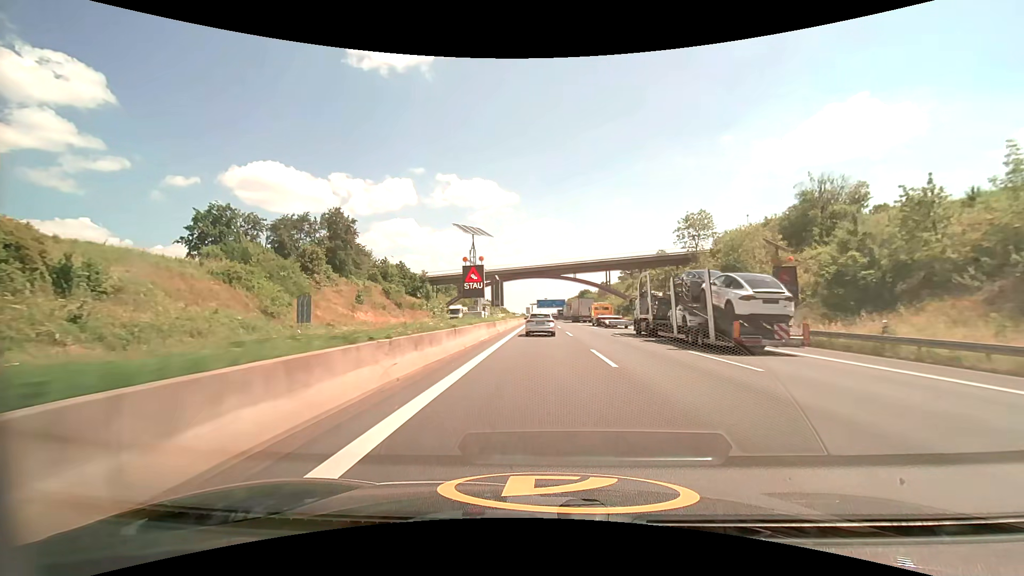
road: motorway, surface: asphalt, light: Day
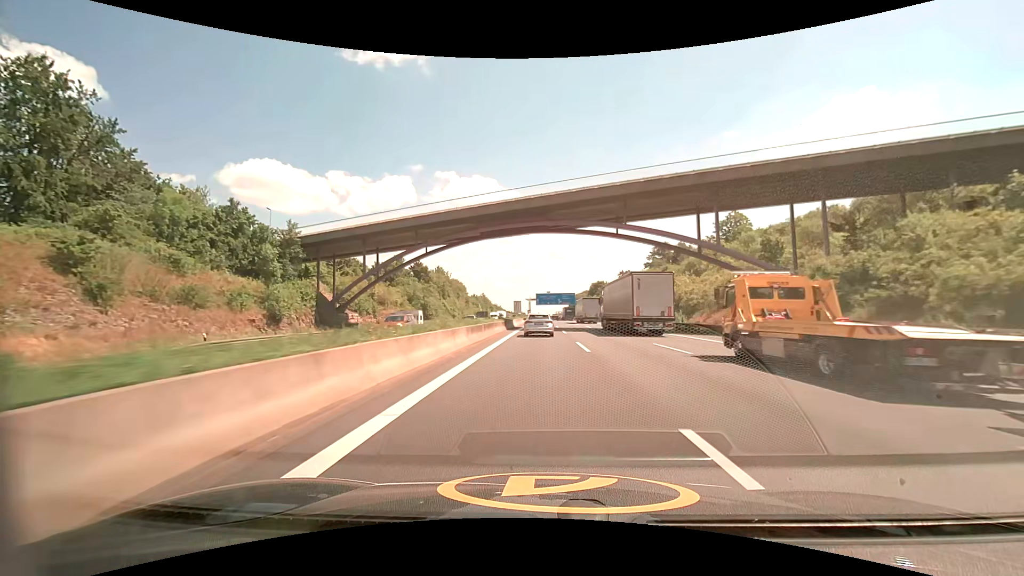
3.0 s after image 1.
(+0.2, +66.8) m; 0°
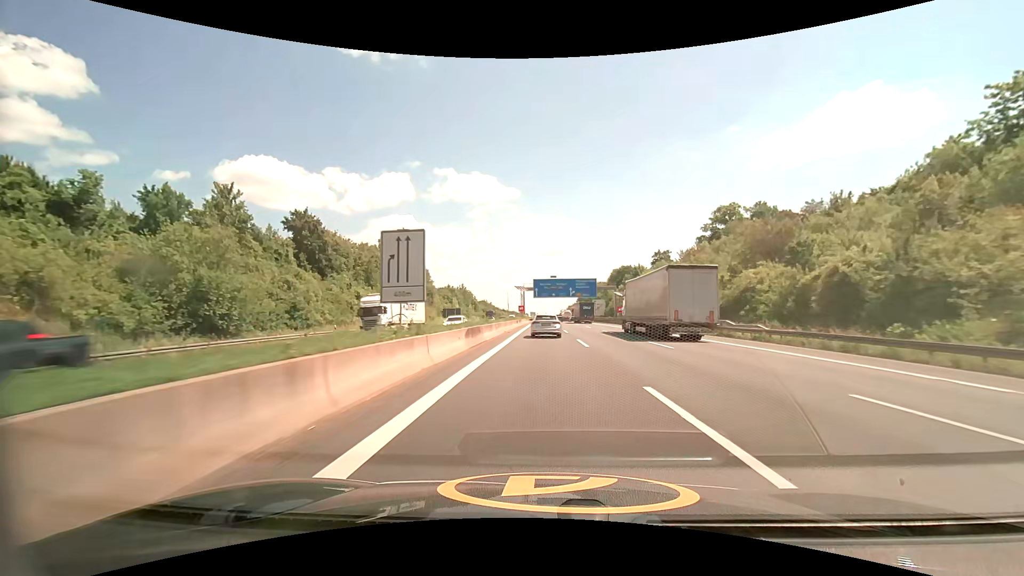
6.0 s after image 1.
(-0.2, +68.2) m; 0°
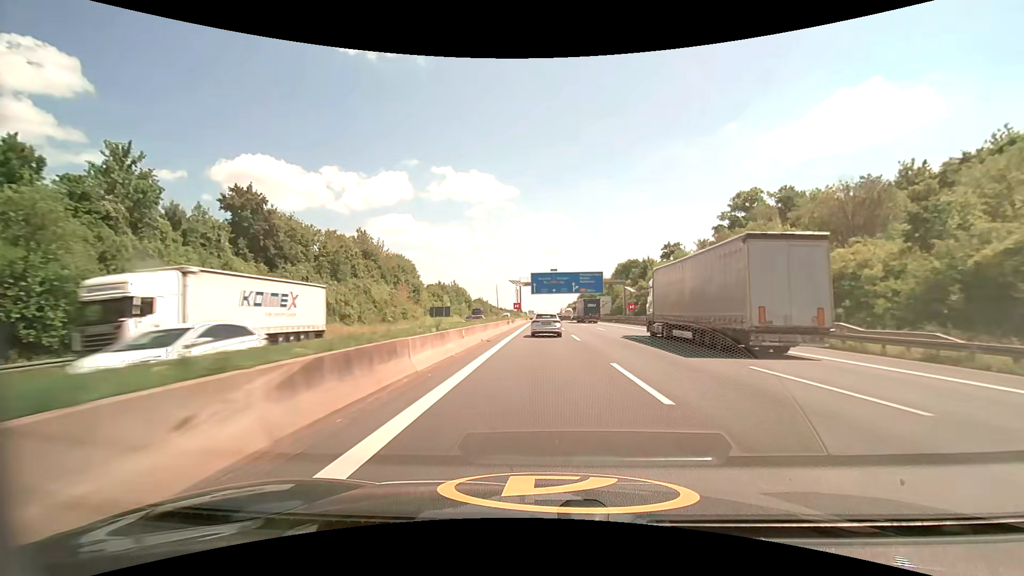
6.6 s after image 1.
(0.0, +13.6) m; 0°
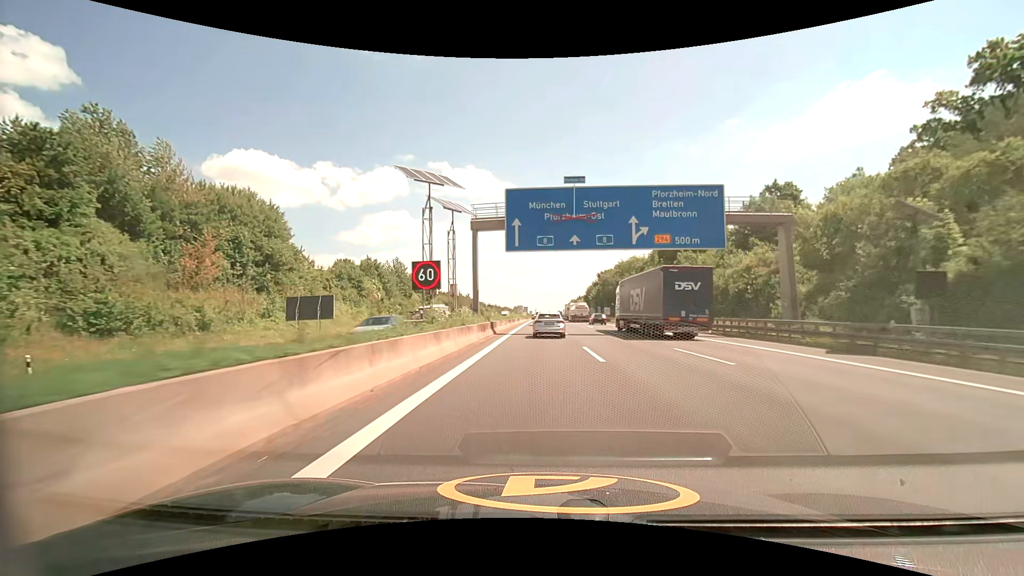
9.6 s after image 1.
(+0.3, +65.0) m; 0°
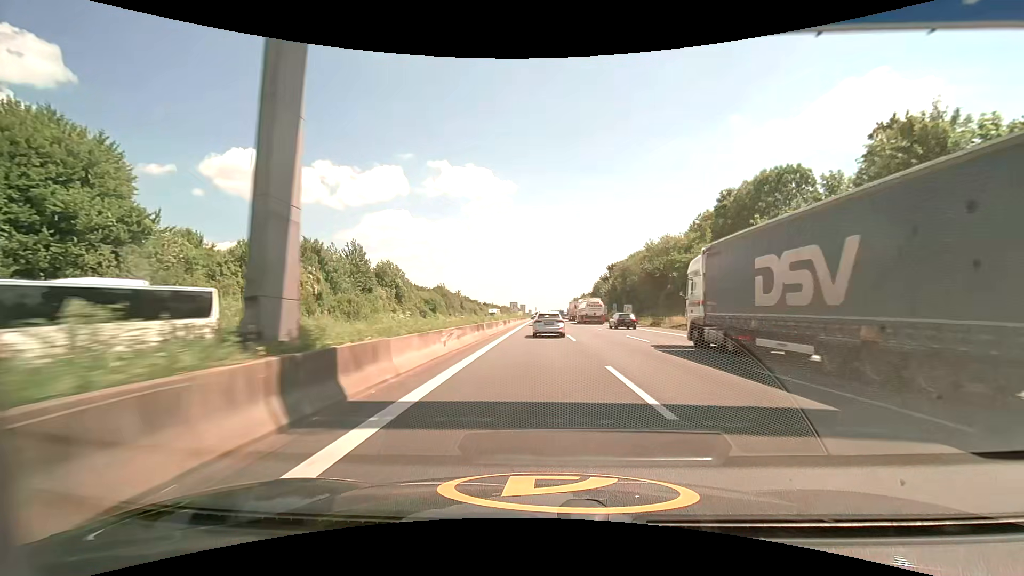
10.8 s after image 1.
(0.0, +25.4) m; 0°
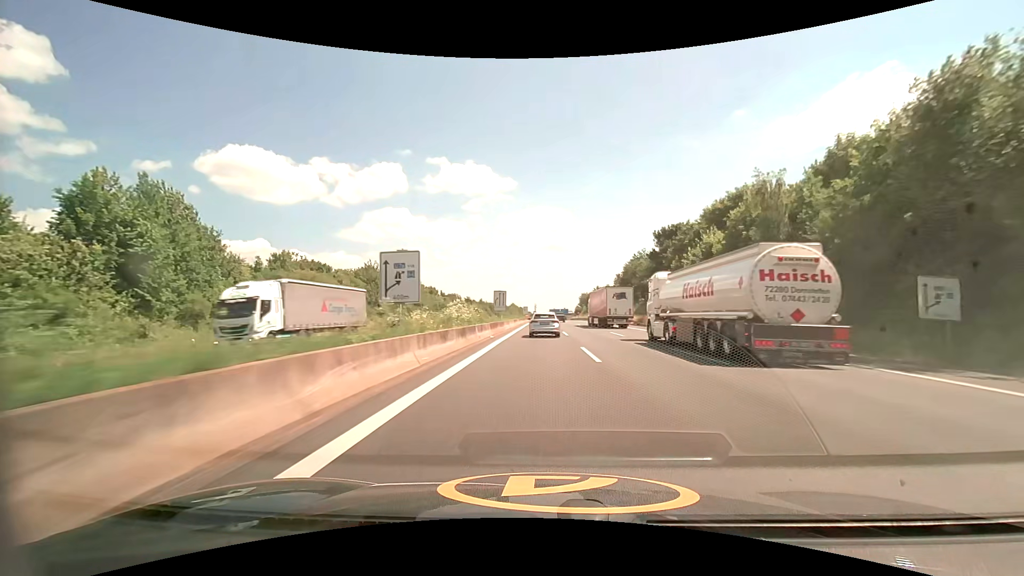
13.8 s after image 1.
(-0.1, +64.3) m; 0°
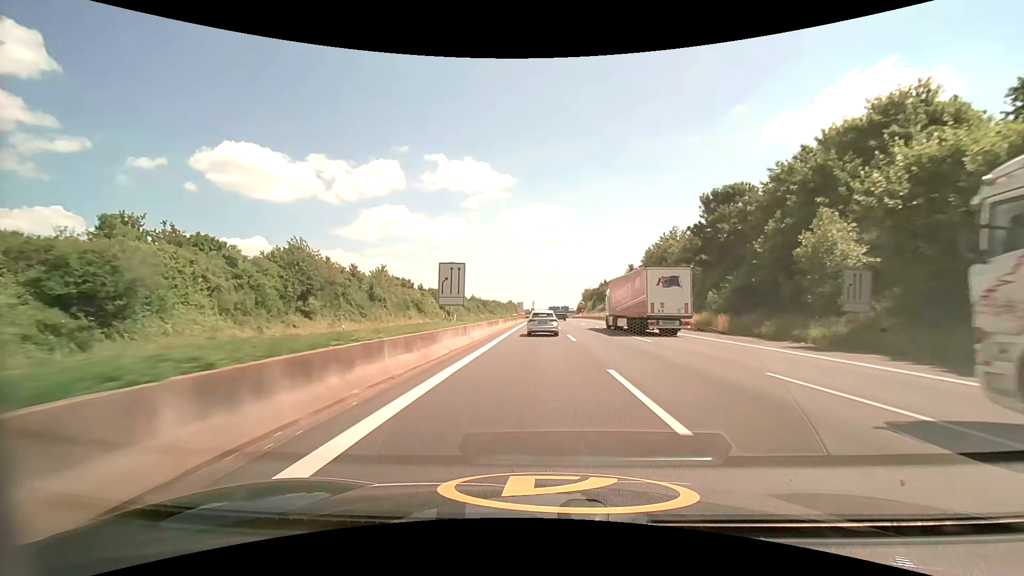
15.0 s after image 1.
(0.0, +26.2) m; 0°
(0, +10) (0, +20) (0, +30) (0, +40) (0, +50) (0, +60) (0, +70) (0, +80) (0, +90) (0, +100) m
